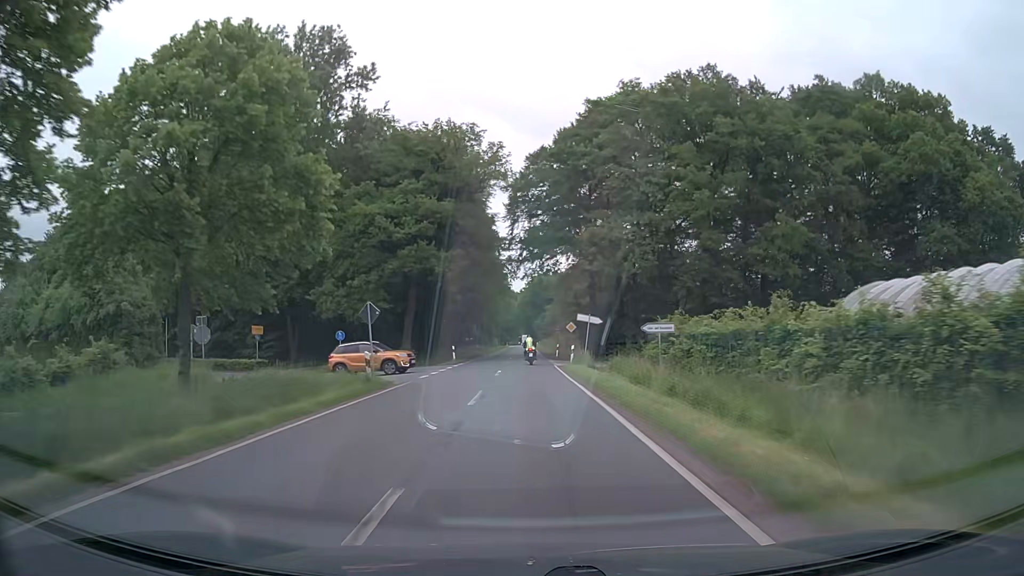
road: secondary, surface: asphalt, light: Day
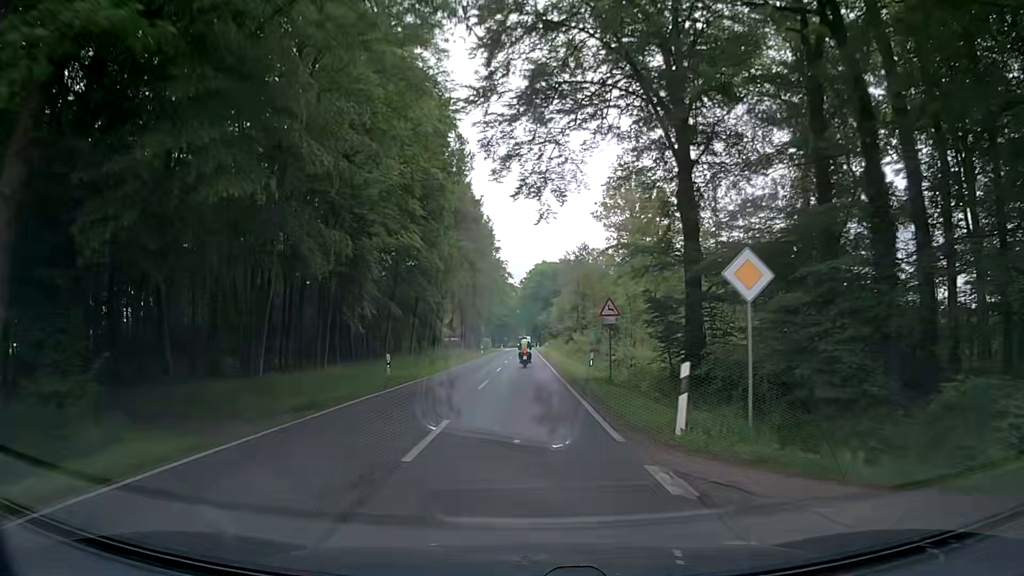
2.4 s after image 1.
(0.0, +42.2) m; -1°
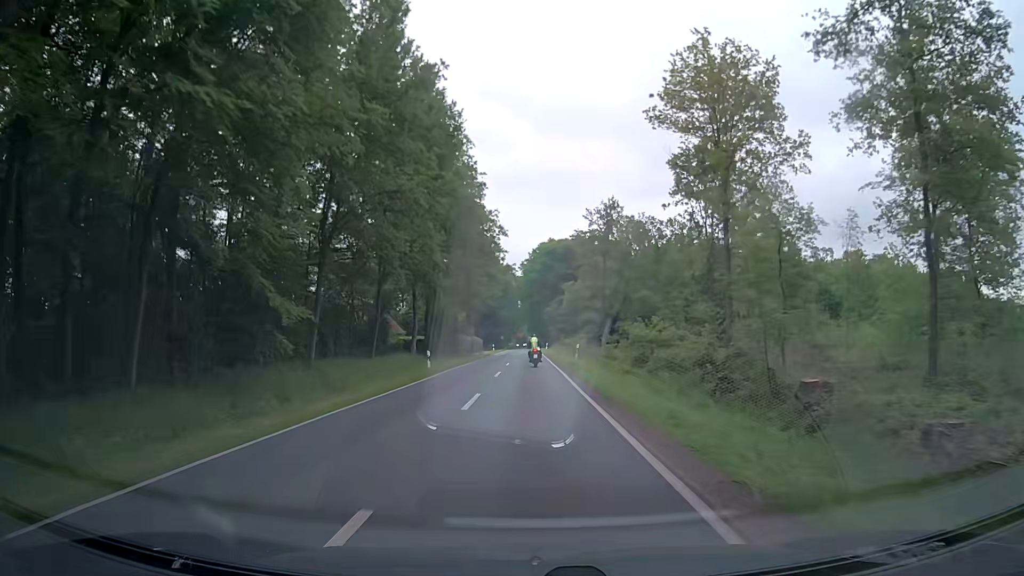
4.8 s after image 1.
(0.0, +42.2) m; 0°
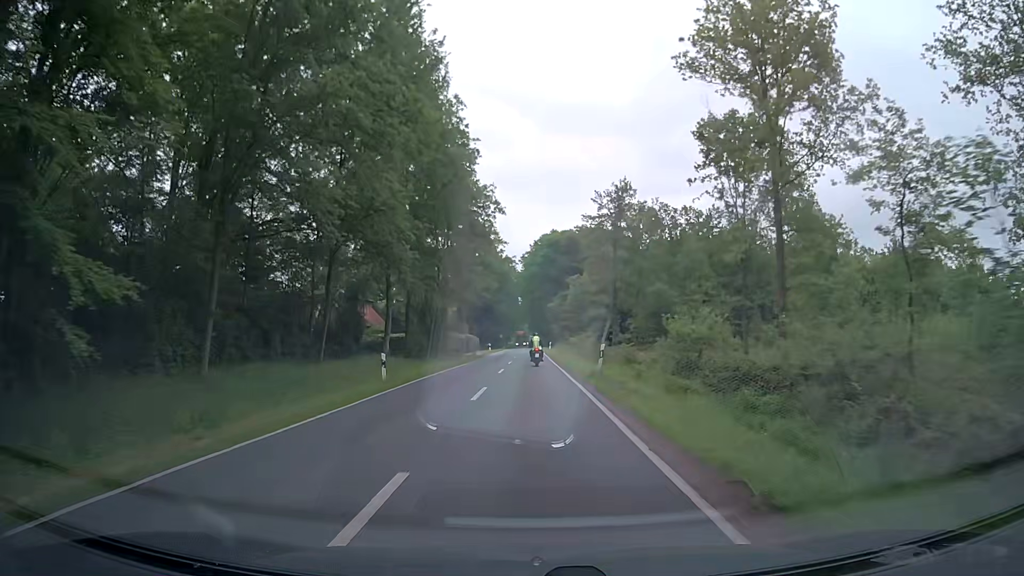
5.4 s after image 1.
(-0.1, +10.5) m; -1°
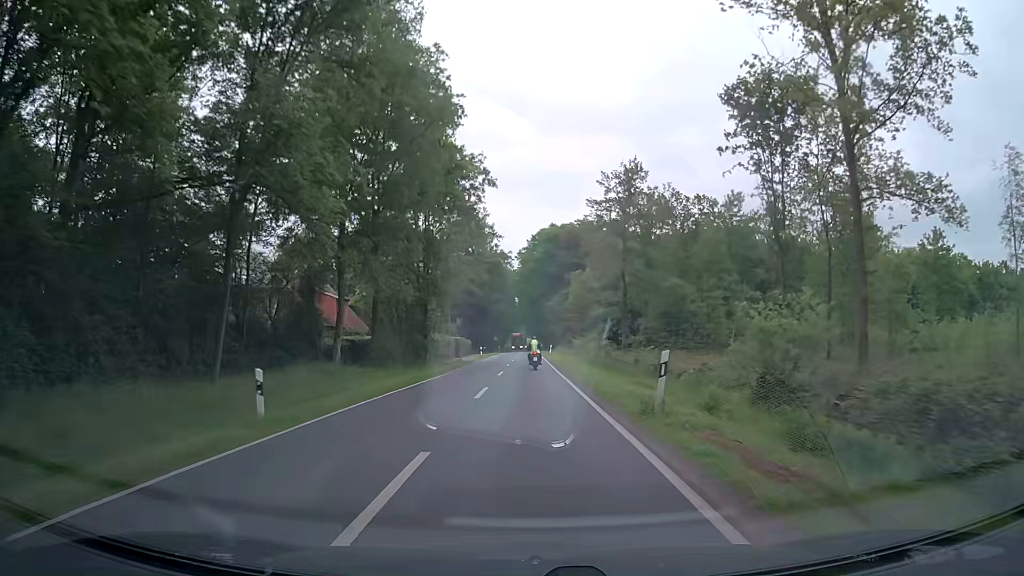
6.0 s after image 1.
(+0.1, +10.5) m; +1°
(0, +10) (0, +20) (0, +30) (0, +40) (0, +50) (0, +60) (0, +70) (0, +80) (0, +90) (0, +100) m
